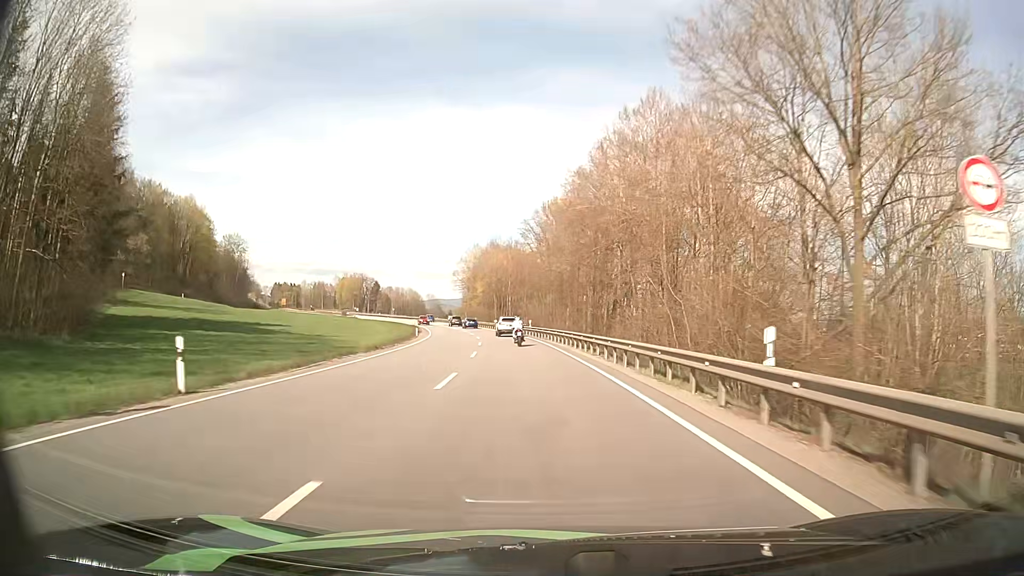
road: primary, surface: asphalt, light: Day
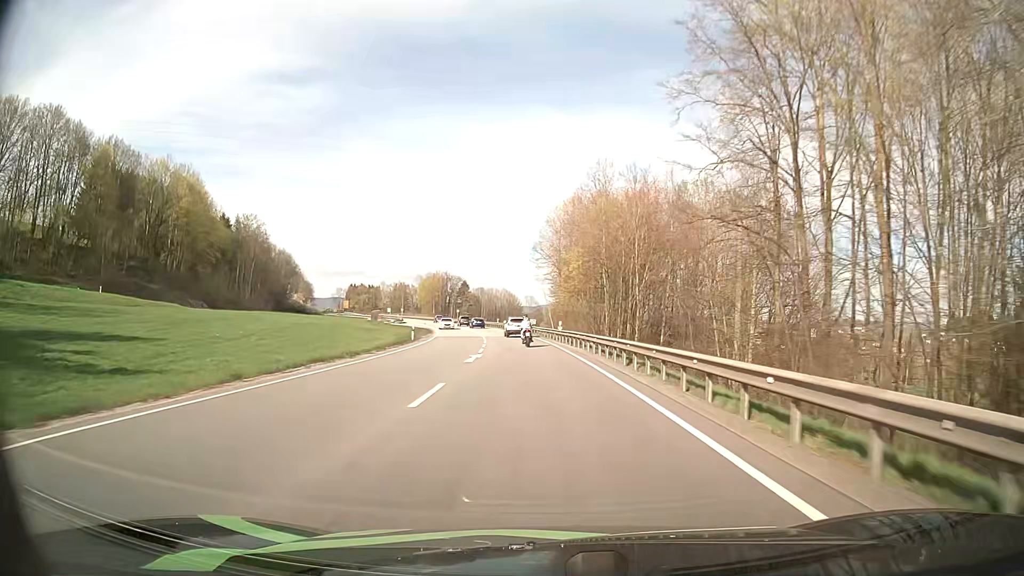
(-4.9, +62.8) m; -9°
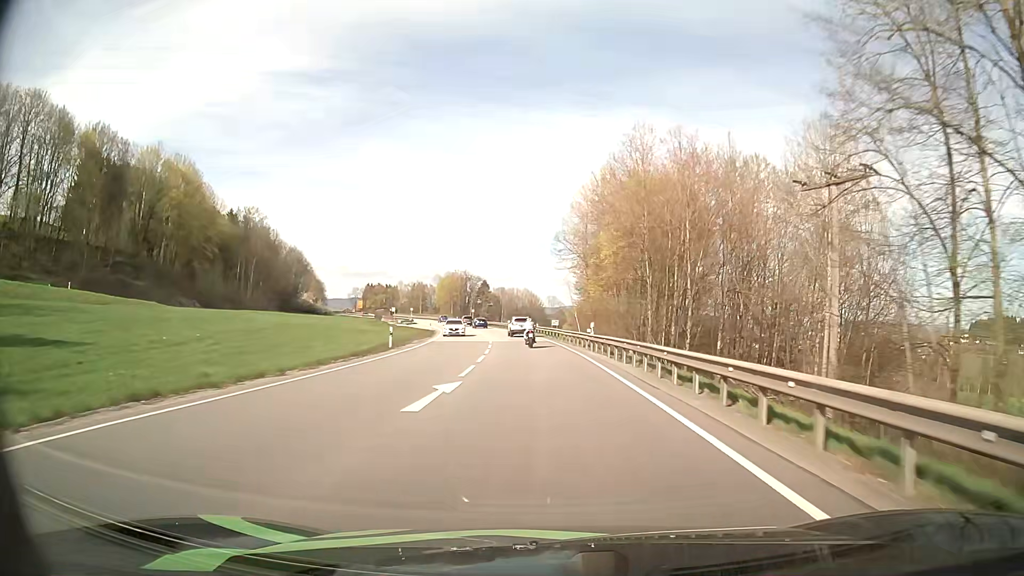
(-0.2, +12.4) m; -2°
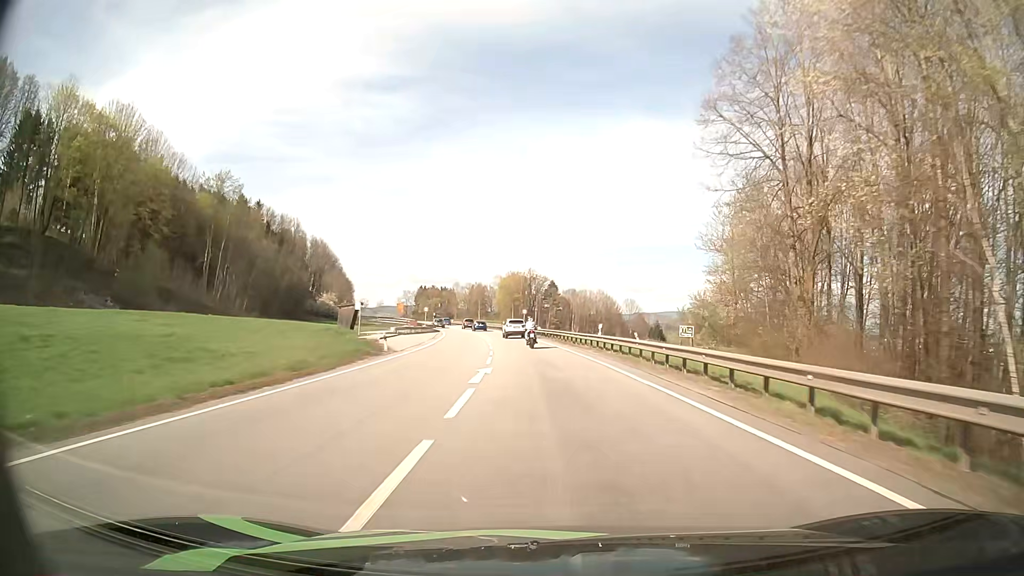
(-3.1, +49.4) m; -6°
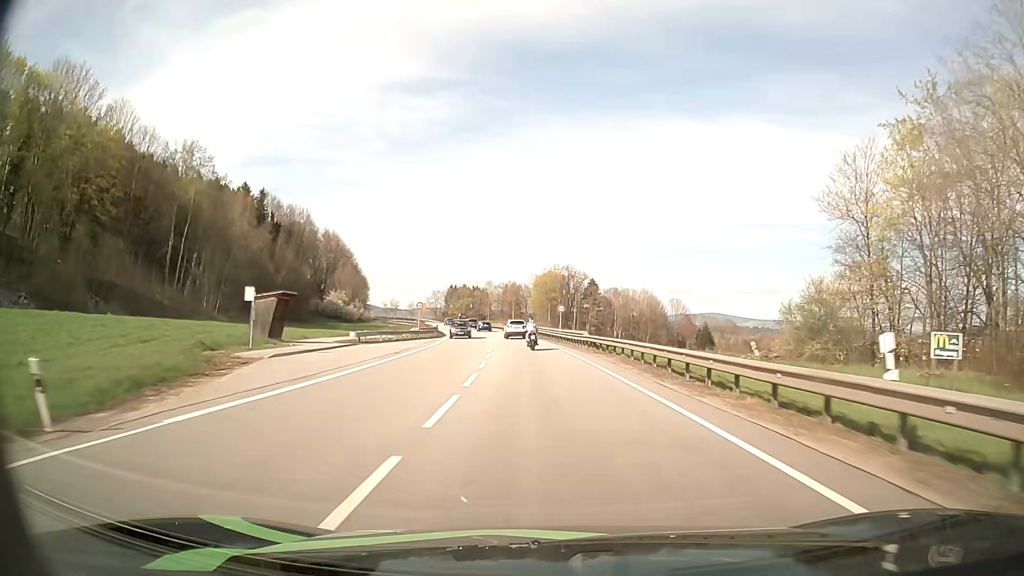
(-0.6, +25.0) m; -3°
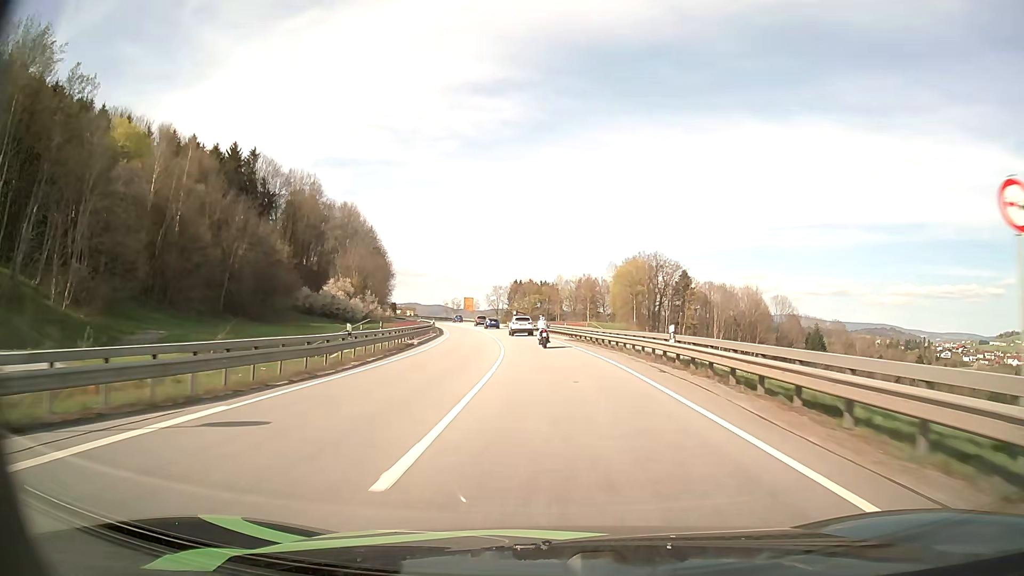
(-2.8, +51.7) m; -6°
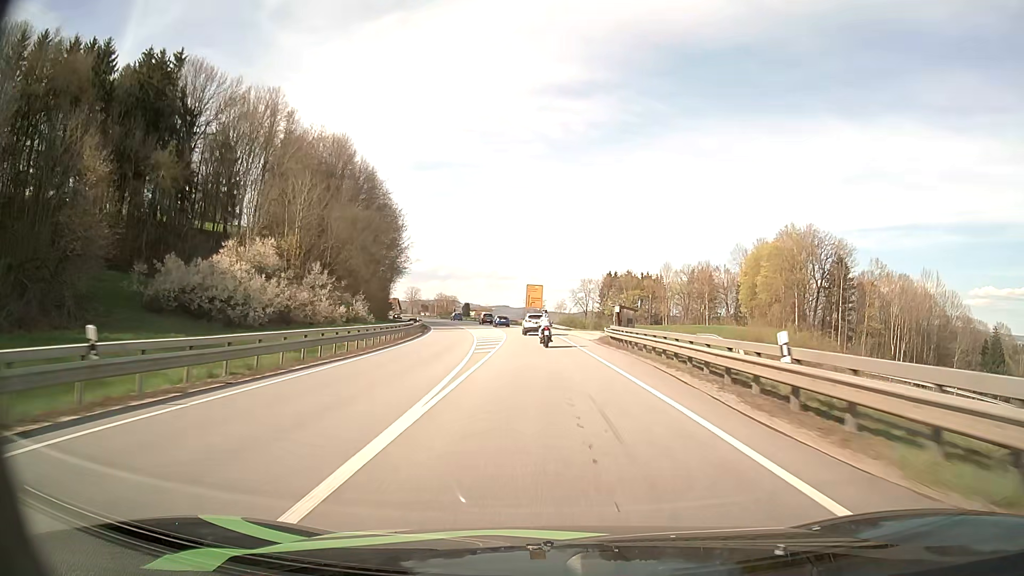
(-4.2, +66.2) m; -8°
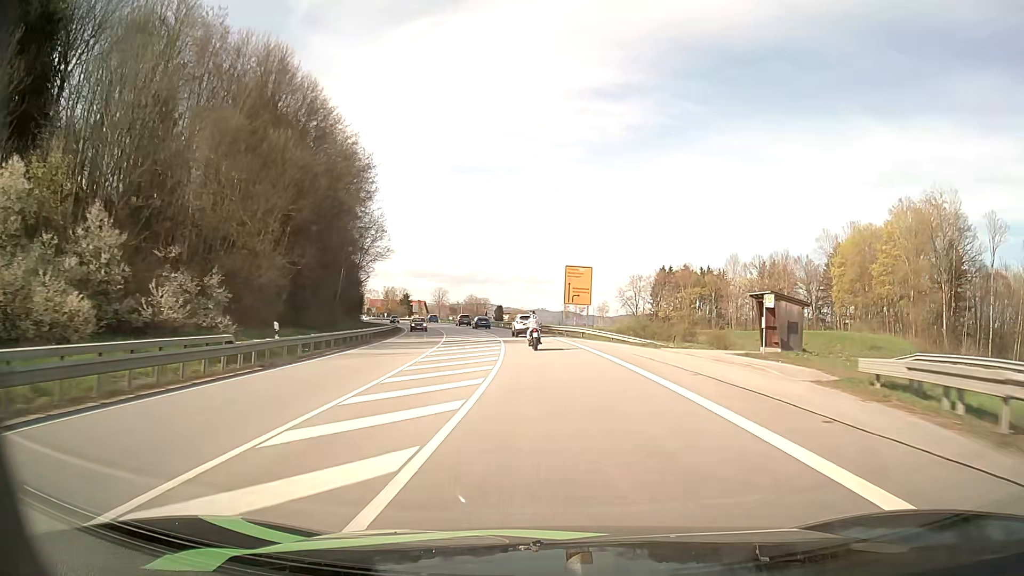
(-1.2, +37.5) m; -3°
(0, +10) (0, +20) (-1, +30) (-2, +40) (-3, +50) (-4, +60) (-6, +70) (-8, +79) (-10, +89) (-13, +99) m
